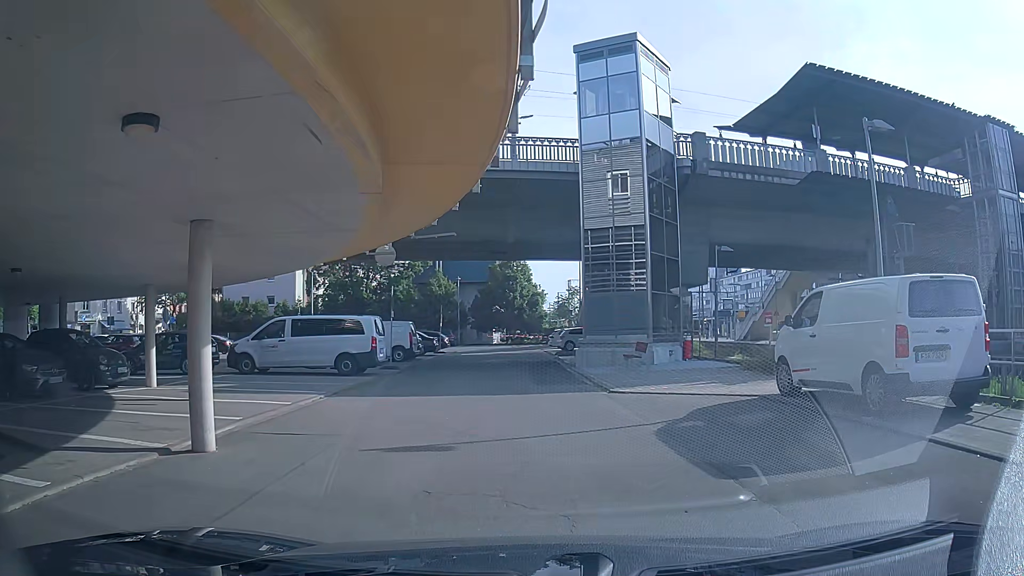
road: secondary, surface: asphalt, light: Day
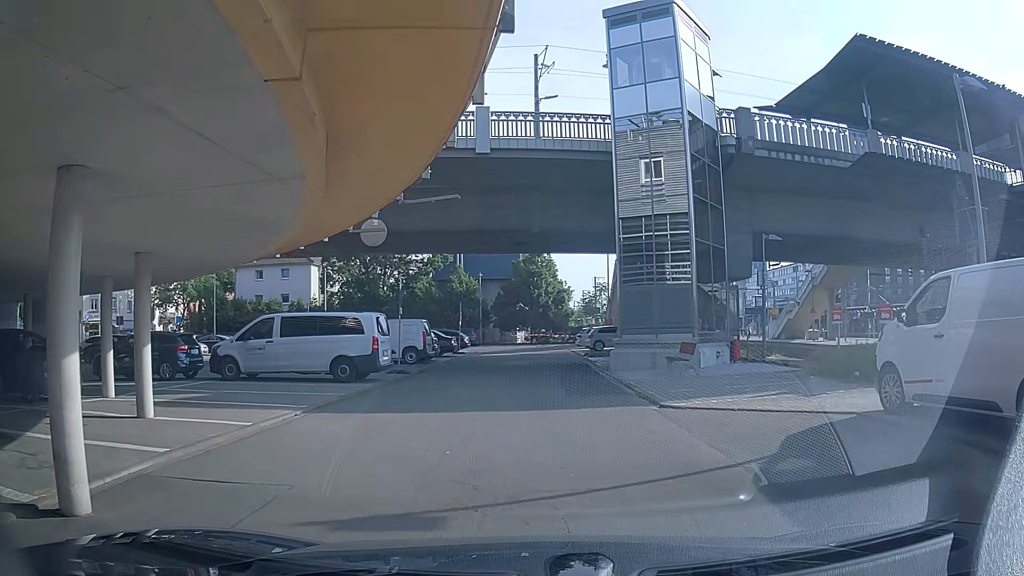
(0.0, +3.0) m; -1°
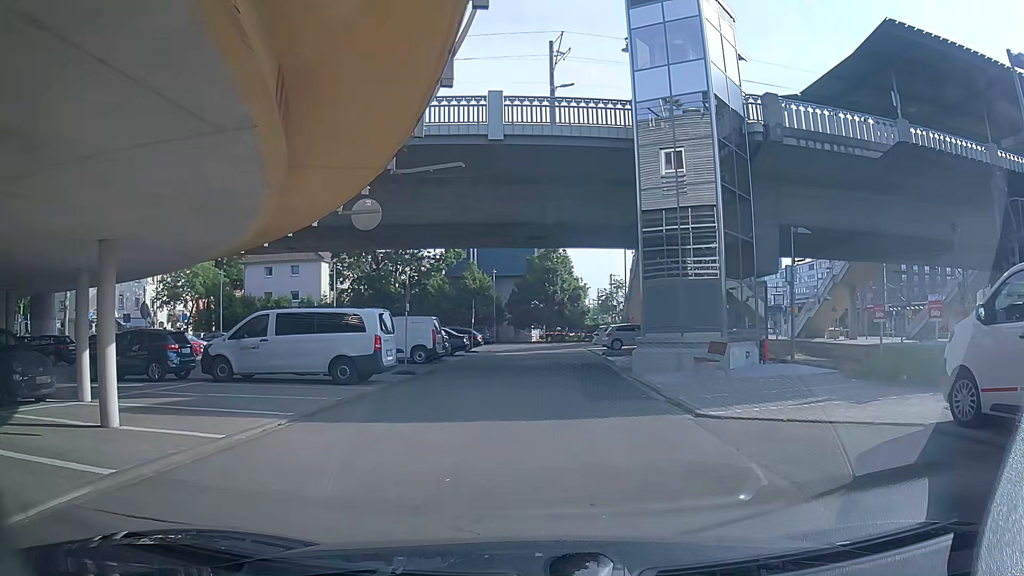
(0.0, +1.5) m; -1°
